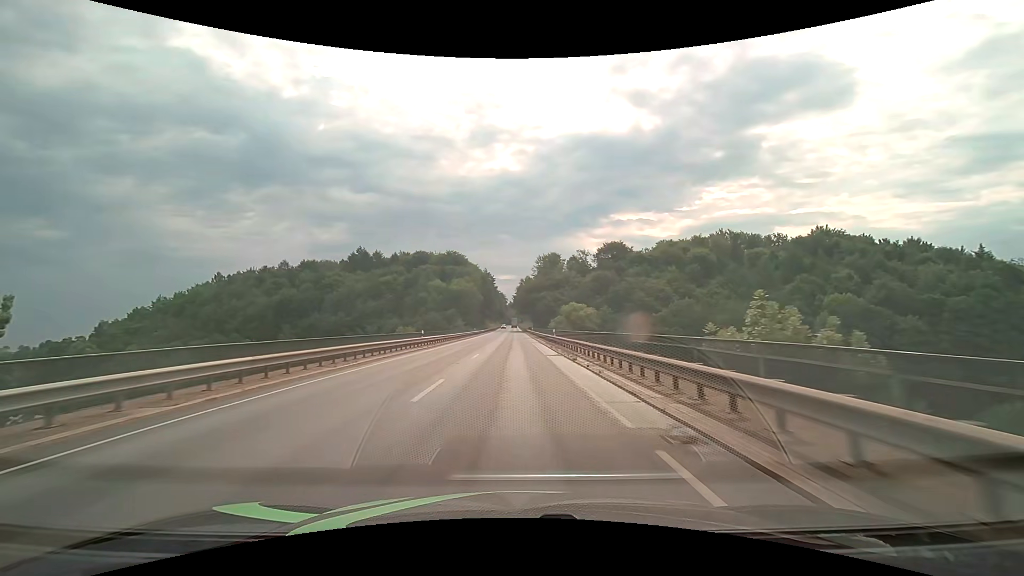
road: primary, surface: asphalt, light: Day
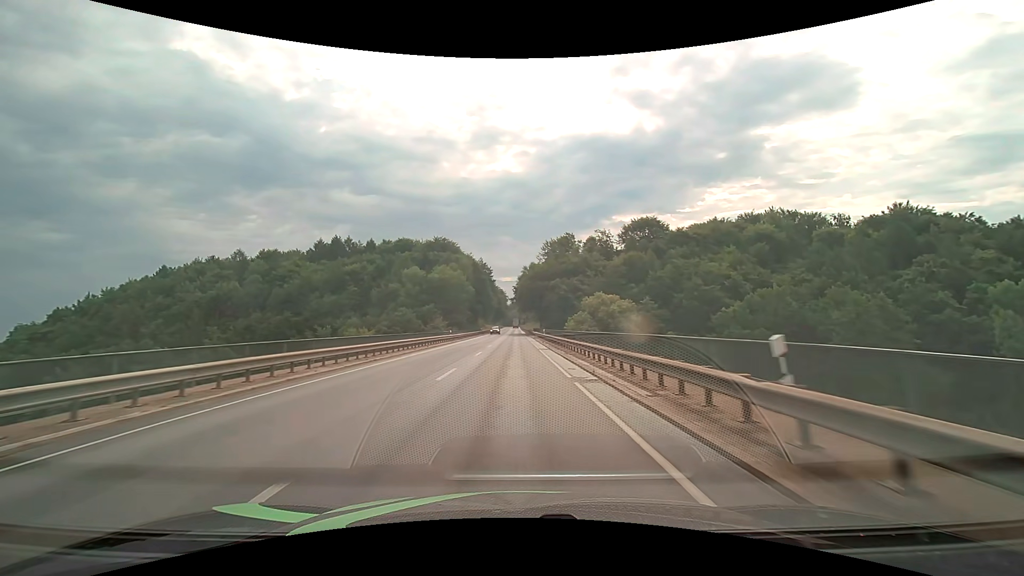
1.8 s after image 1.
(0.0, +34.1) m; 0°
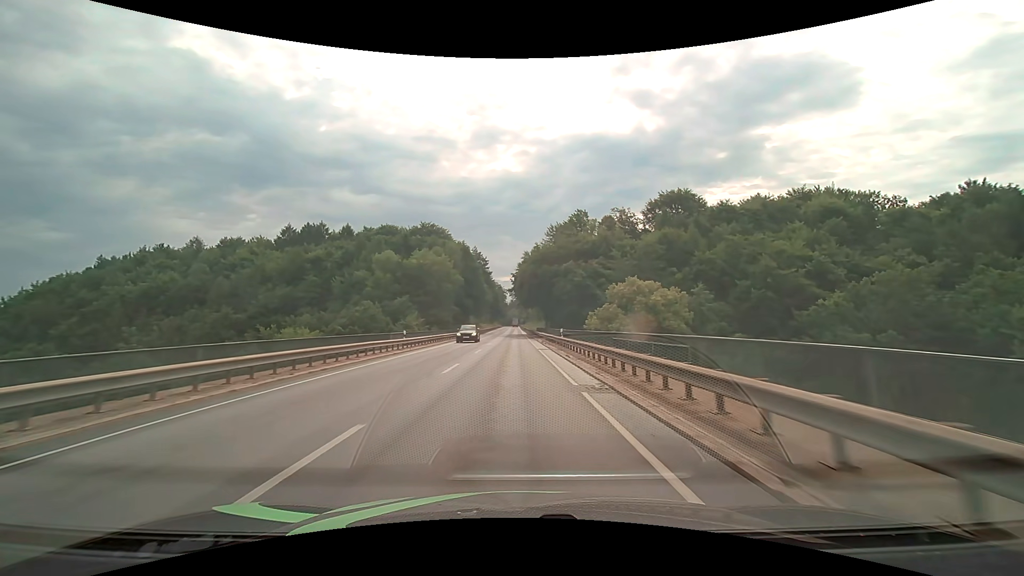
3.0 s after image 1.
(0.0, +22.2) m; 0°
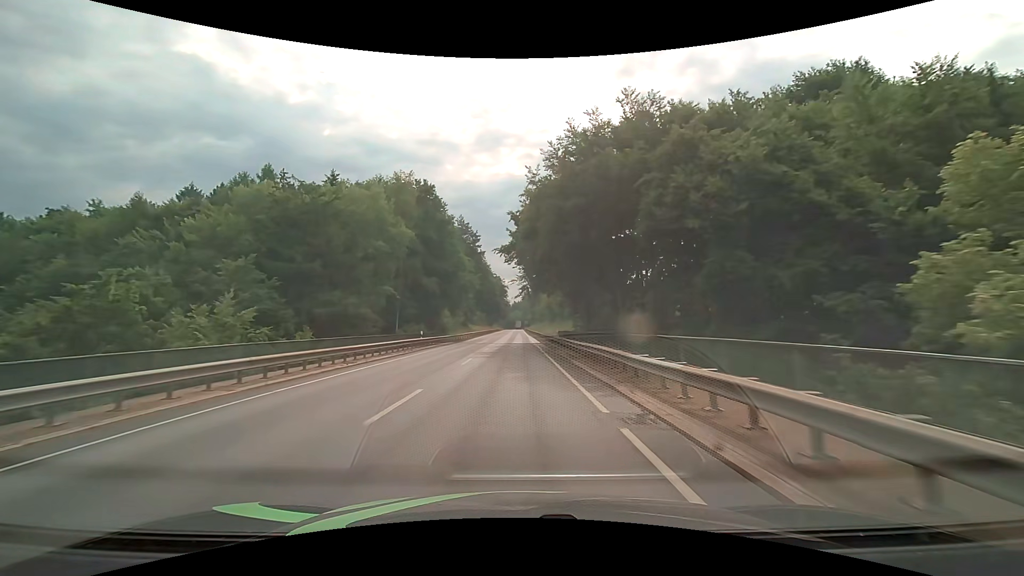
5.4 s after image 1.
(-0.2, +43.7) m; 0°
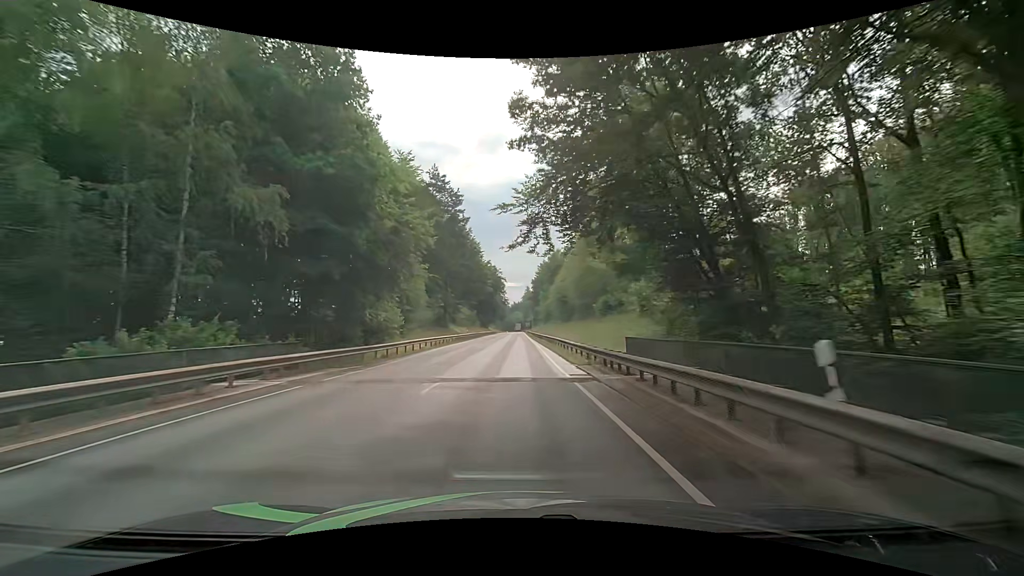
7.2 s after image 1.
(-0.1, +32.6) m; 0°
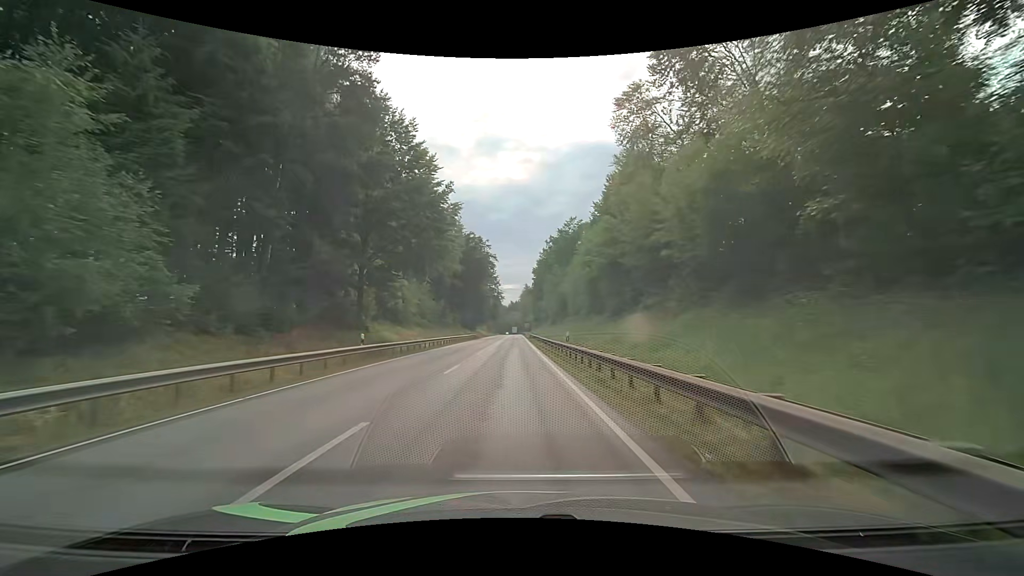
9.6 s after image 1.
(+0.4, +43.3) m; 0°
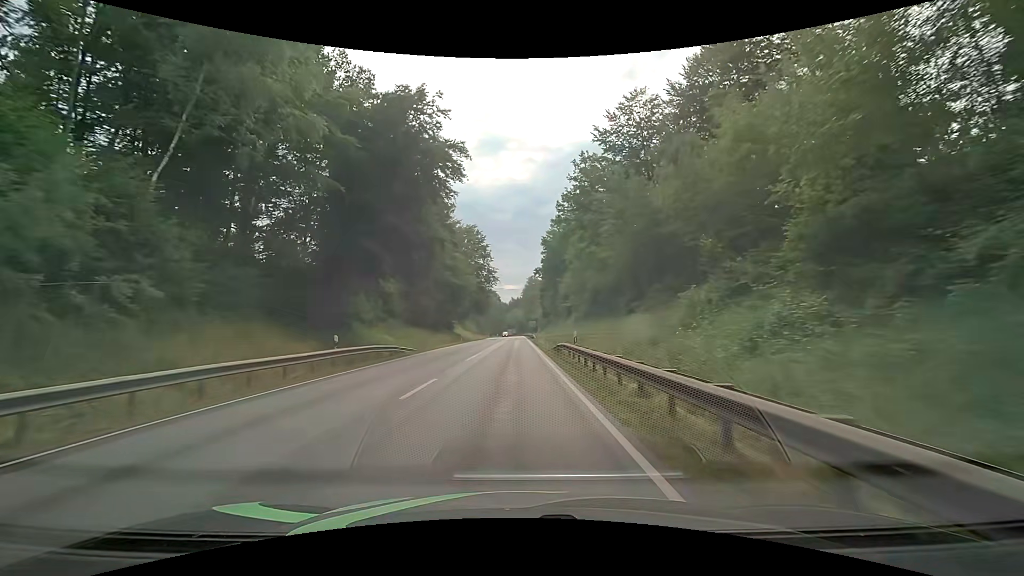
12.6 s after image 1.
(0.0, +53.6) m; 0°
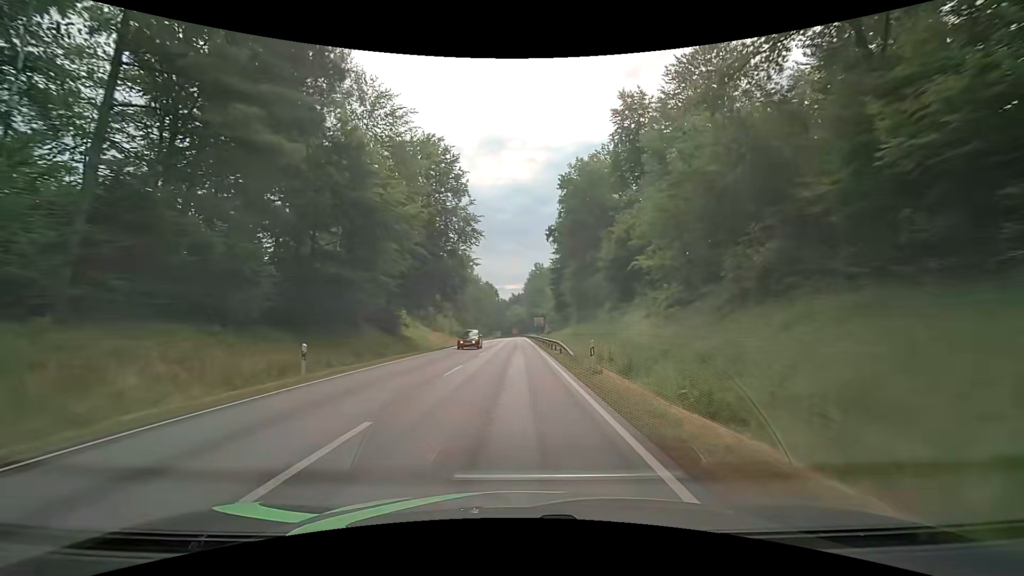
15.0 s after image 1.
(-0.3, +42.6) m; -1°
(0, +10) (0, +20) (0, +30) (0, +40) (0, +50) (0, +60) (0, +70) (0, +80) (0, +90) (0, +100) m
